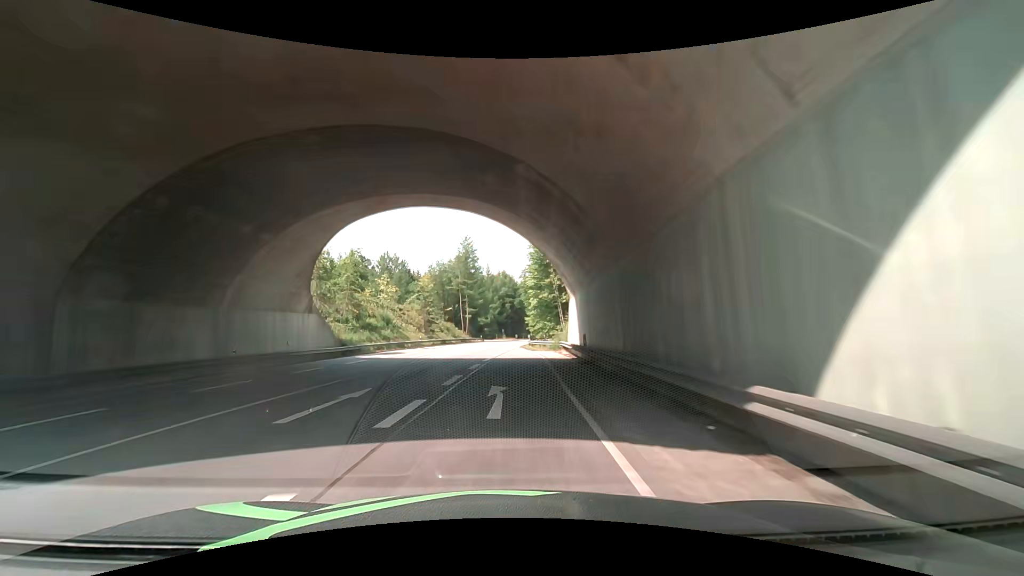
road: primary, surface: asphalt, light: Day
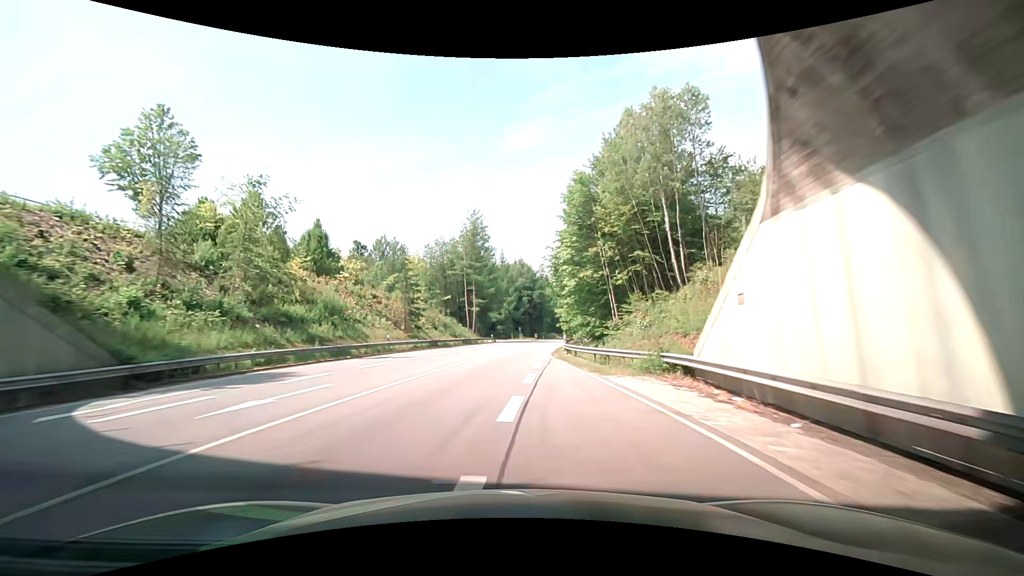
(-0.3, +24.1) m; +1°
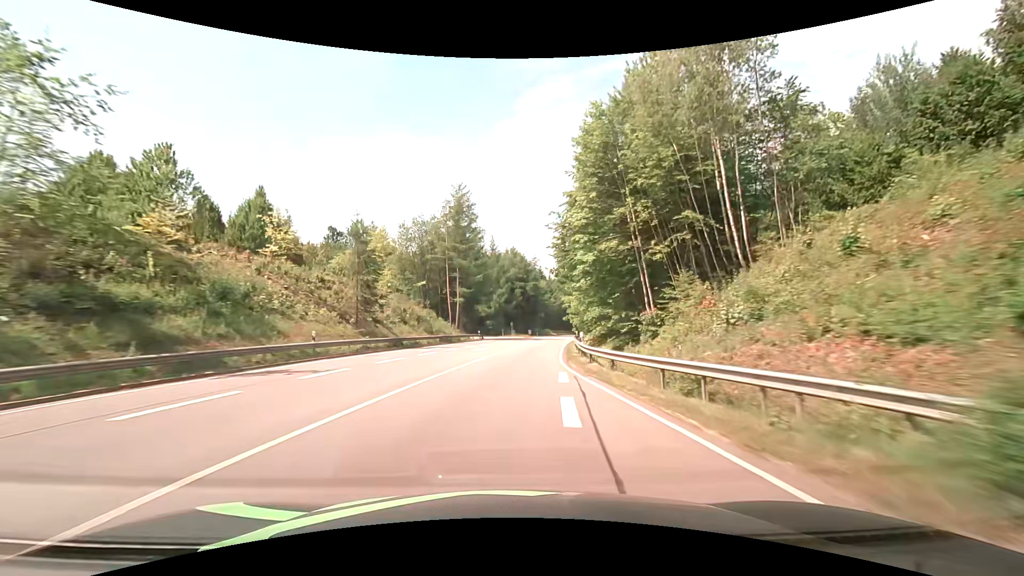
(+0.1, +12.8) m; 0°
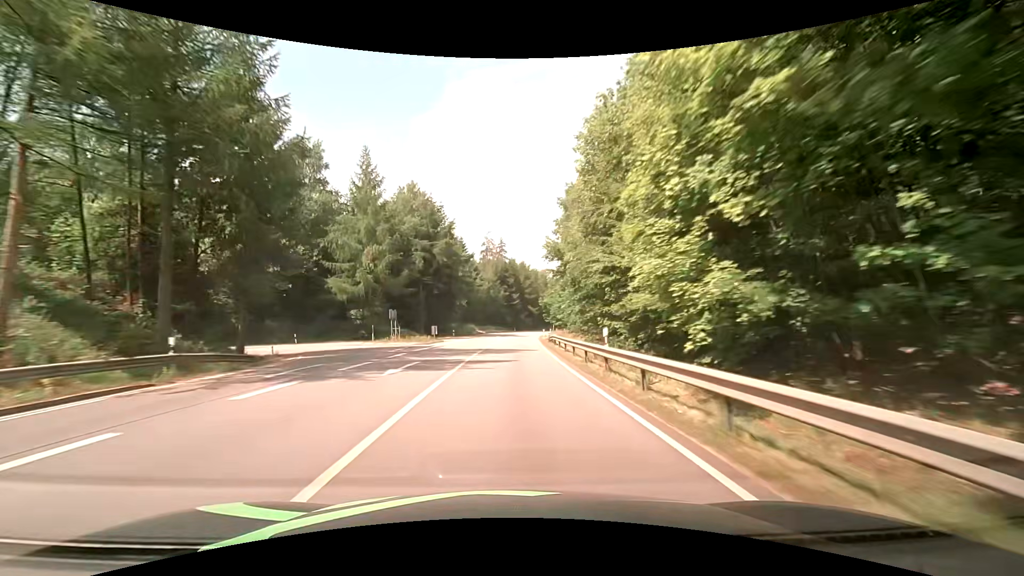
(+3.4, +51.3) m; +8°
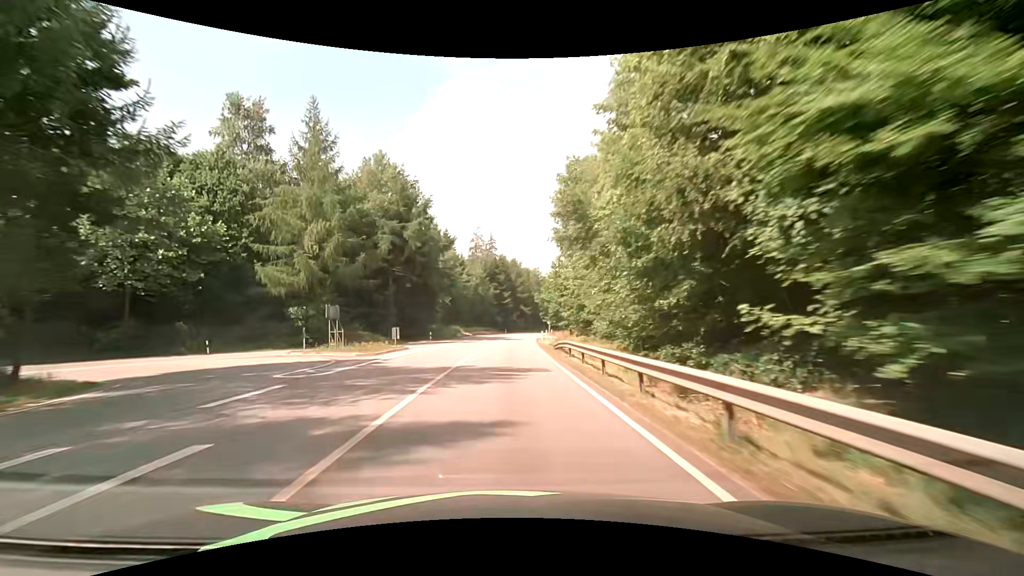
(+0.1, +12.5) m; +1°
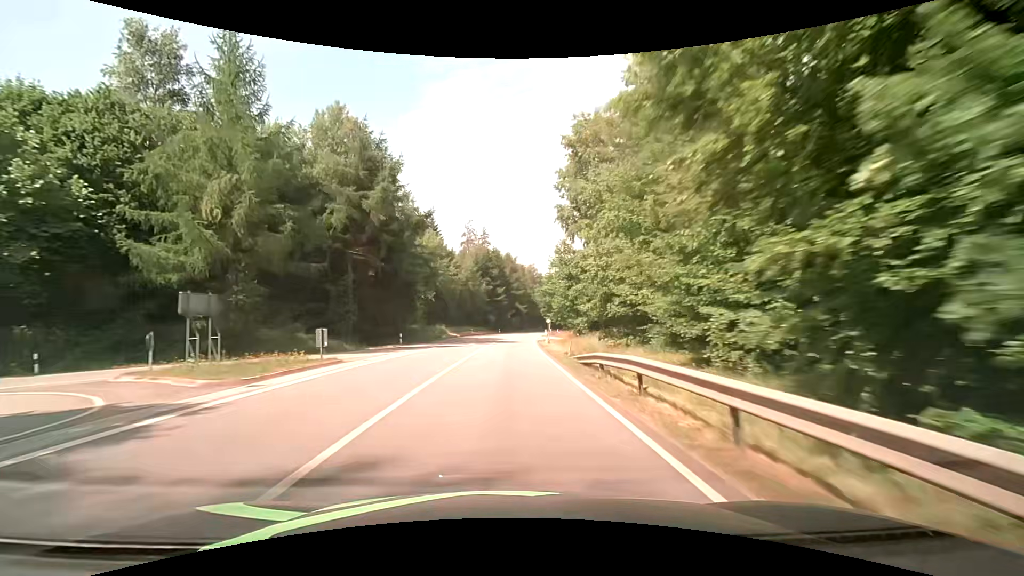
(+0.1, +12.4) m; 0°
(0, +10) (0, +20) (0, +30) (+1, +40) (+1, +50) (+2, +60) (+3, +70) (+4, +80) (+4, +90) (+5, +100) m
